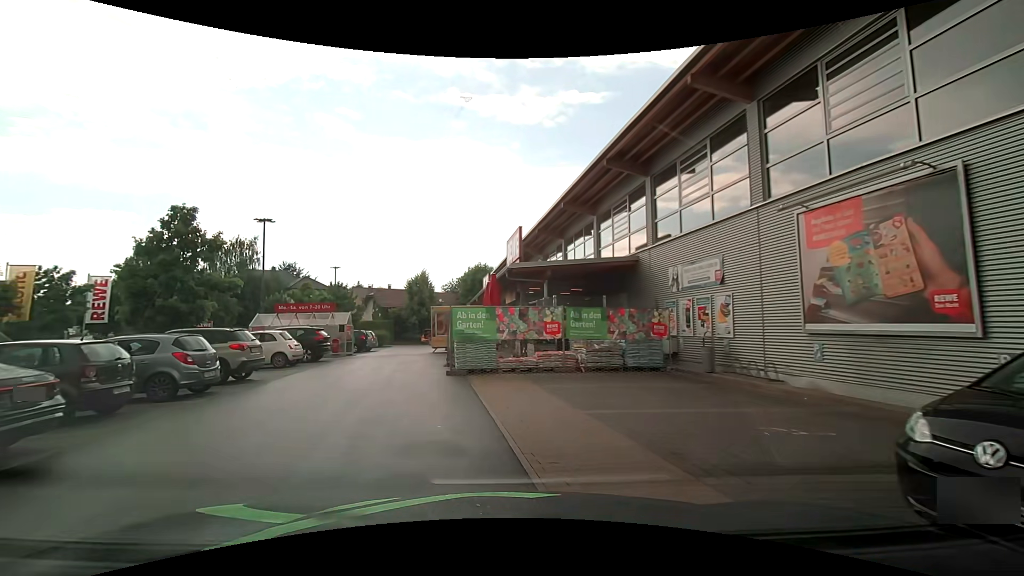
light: Day
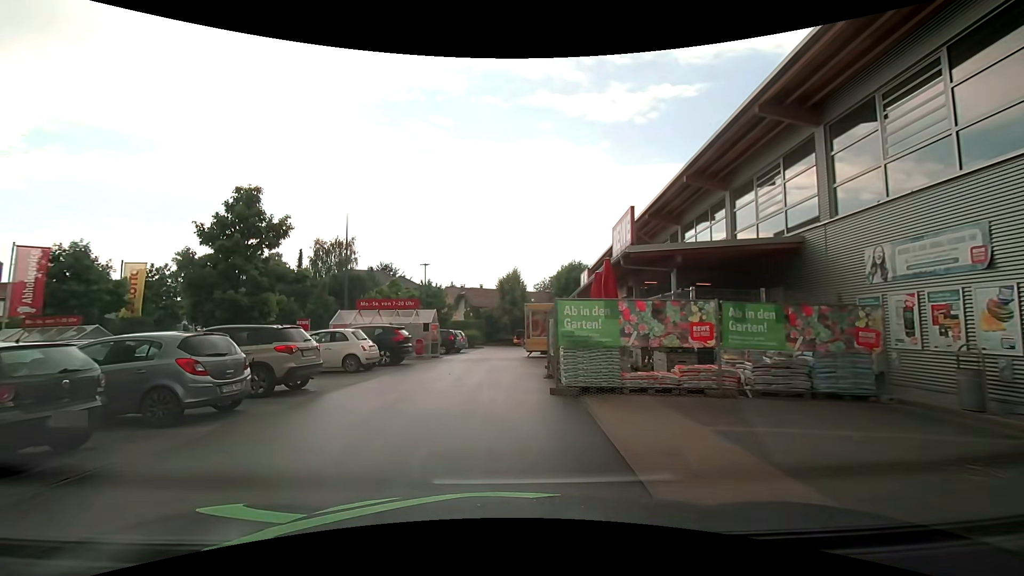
(-0.2, +4.3) m; -8°
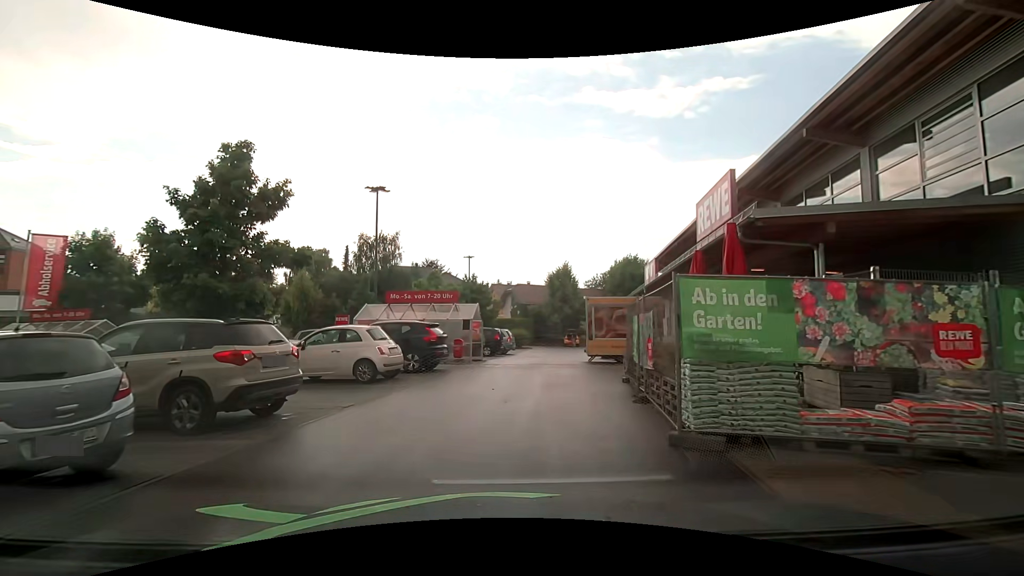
(-0.2, +4.6) m; -4°
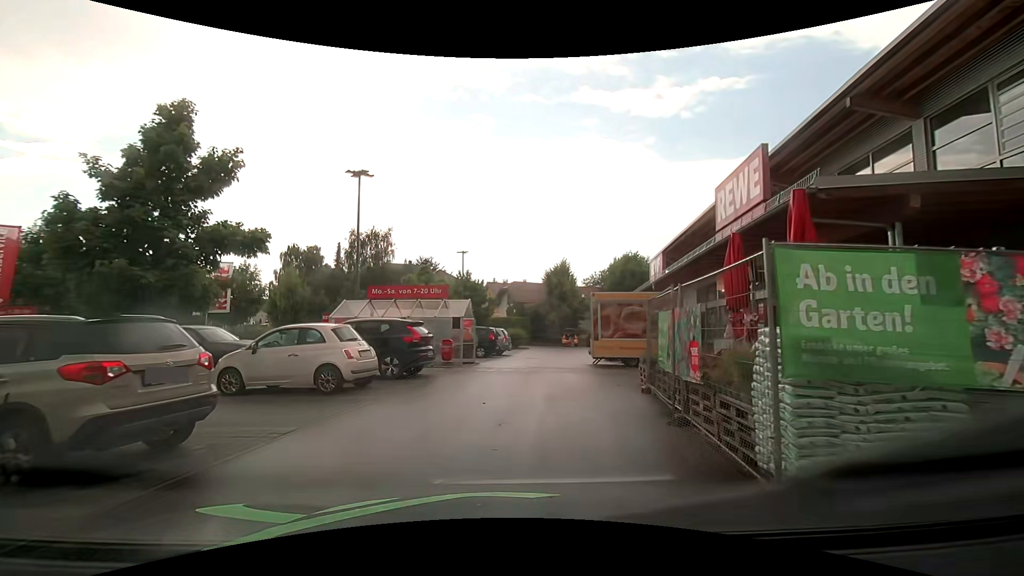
(0.0, +2.3) m; 0°
